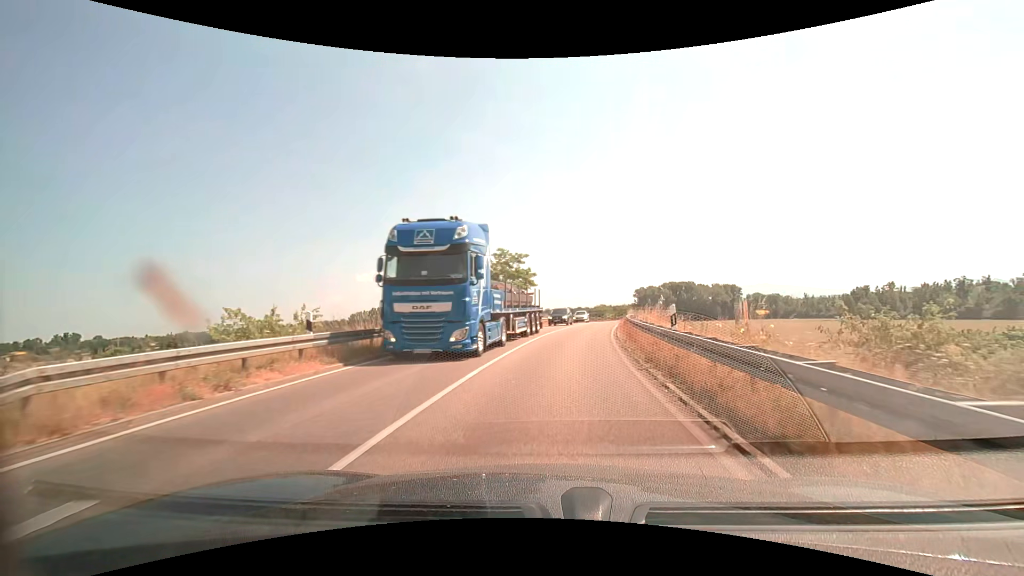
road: trunk_link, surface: asphalt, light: Day
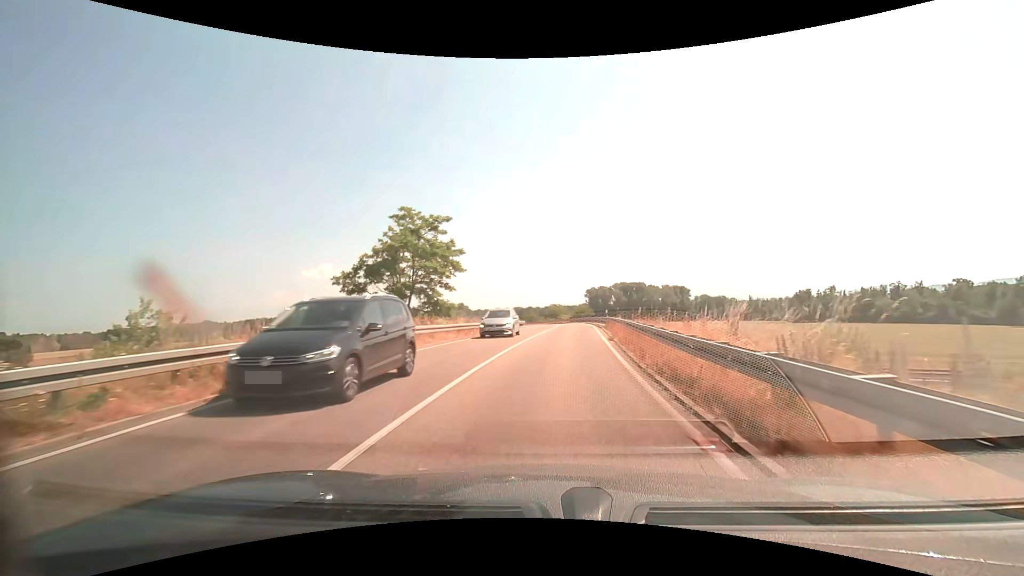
(+1.0, +19.2) m; +6°
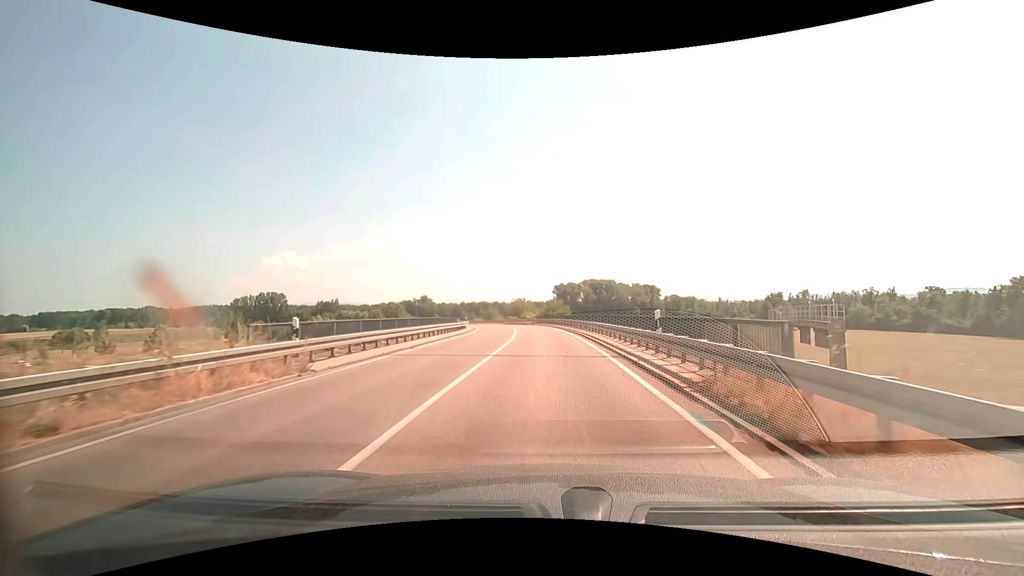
(+1.1, +28.0) m; +4°
(0, +10) (0, +20) (0, +30) (0, +40) (-1, +50) (-3, +60) (-5, +70) (-7, +79) (-11, +89) (-14, +98) m
